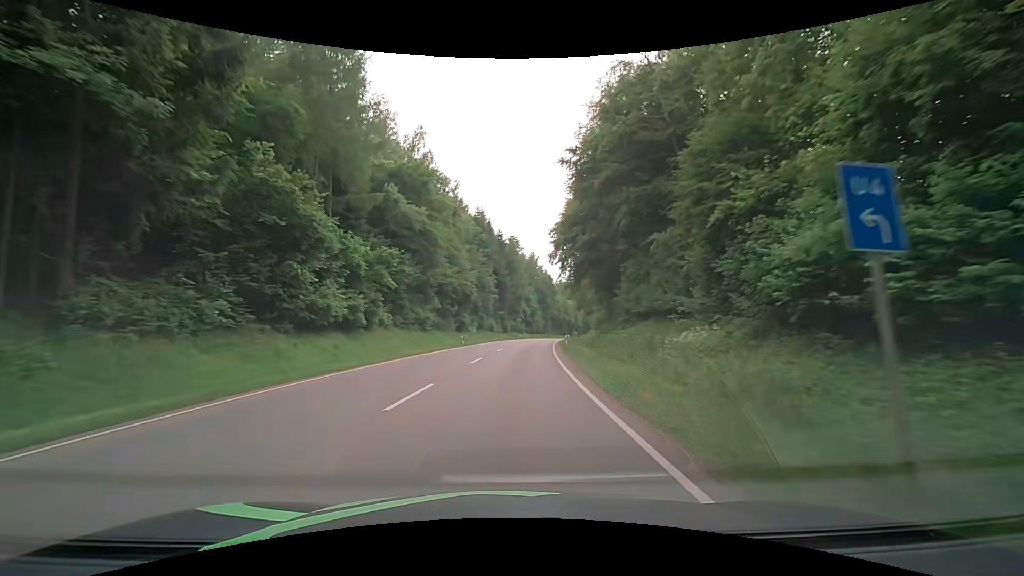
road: secondary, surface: asphalt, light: Day
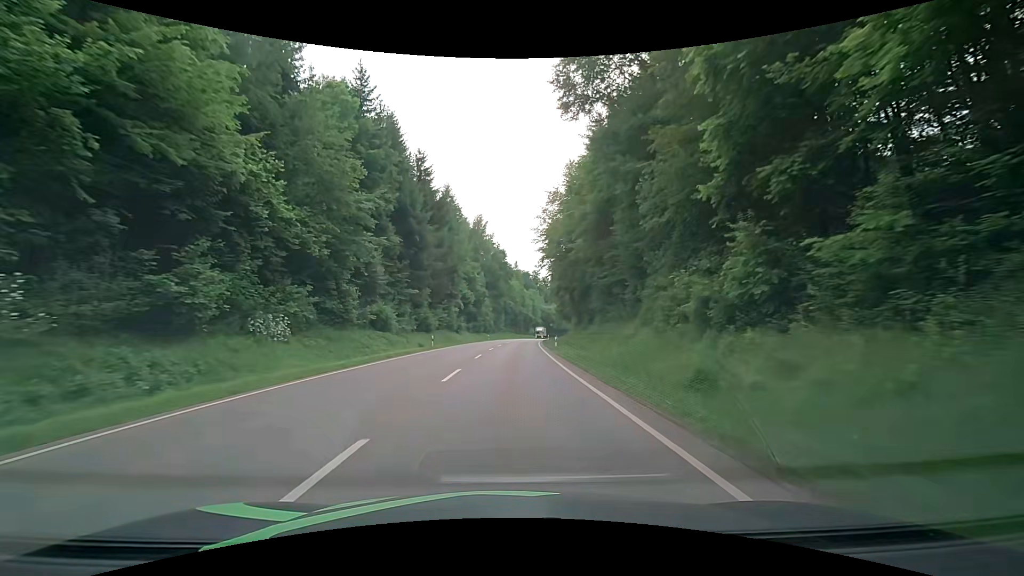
(+3.1, +53.6) m; +6°
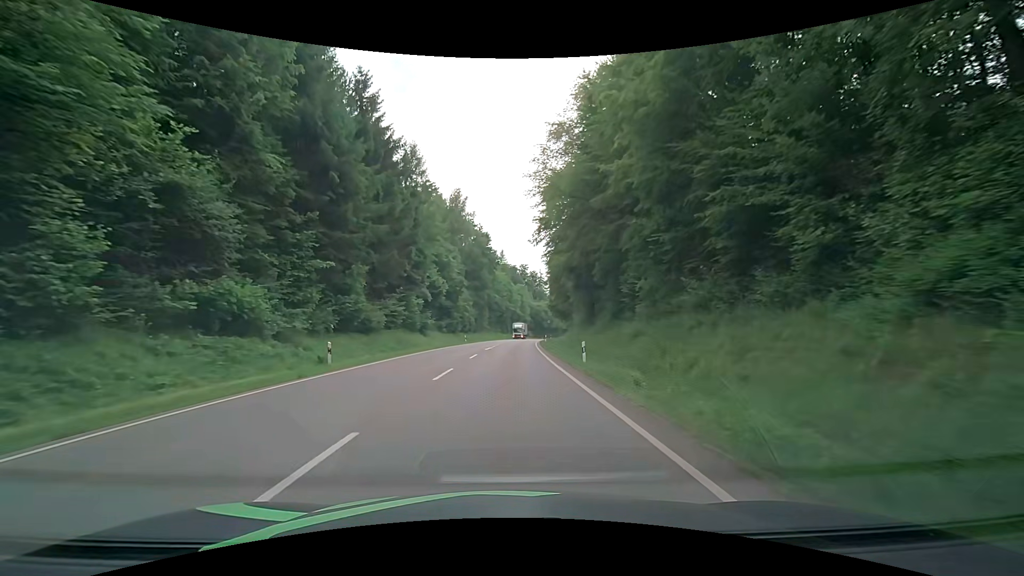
(+0.3, +21.6) m; +1°
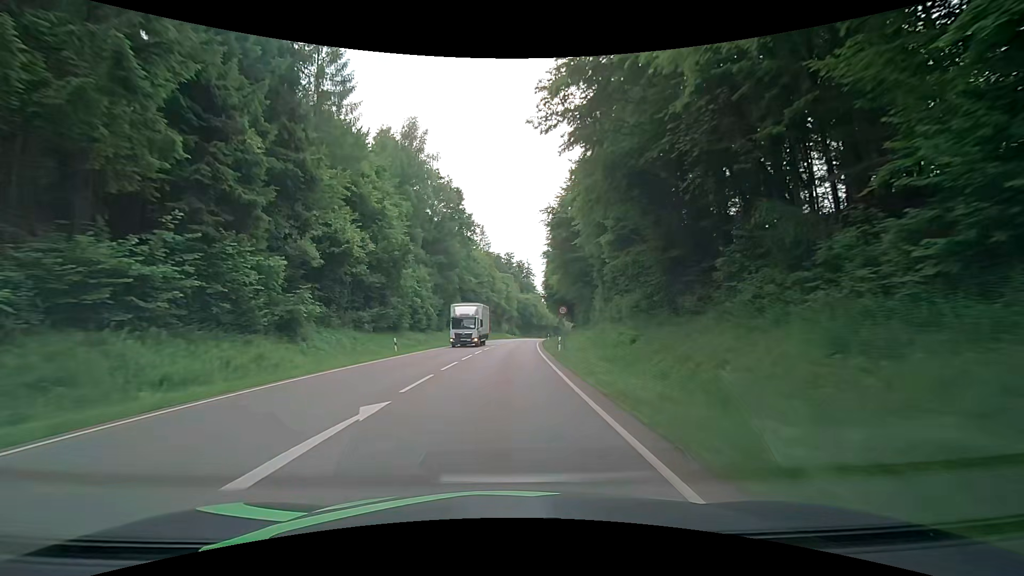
(+0.7, +32.5) m; +2°
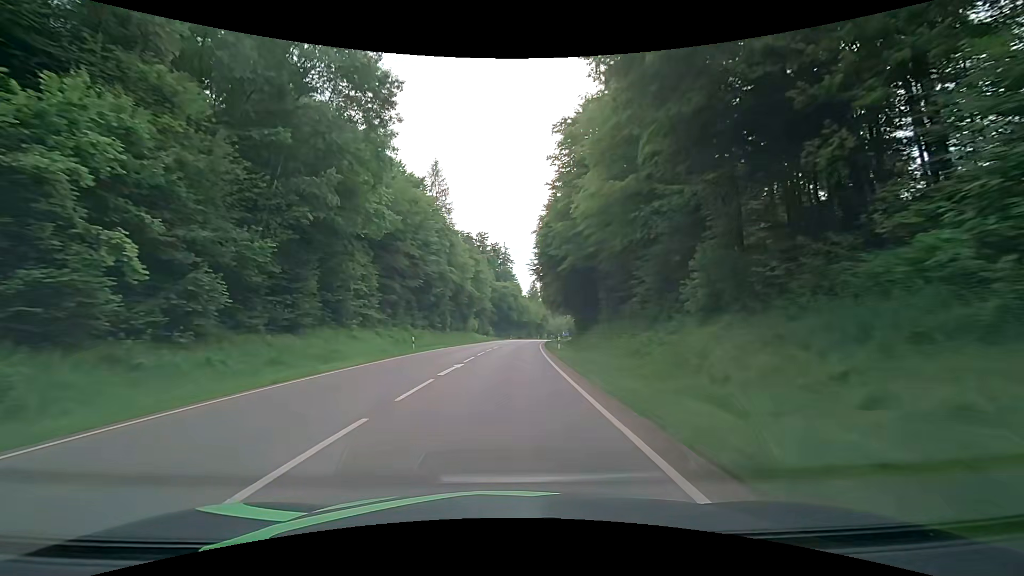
(+0.7, +43.3) m; +2°
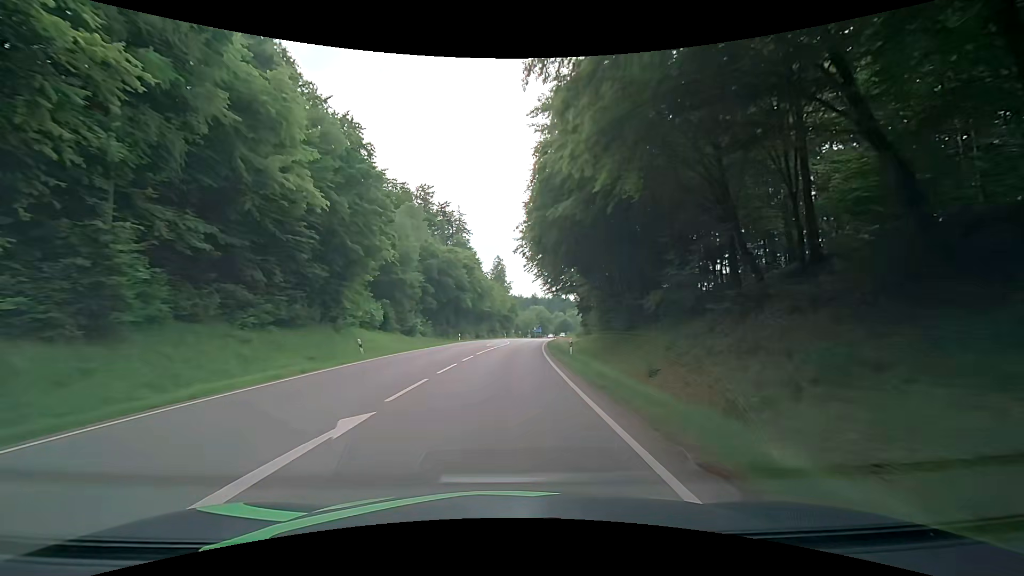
(+2.2, +54.0) m; +4°
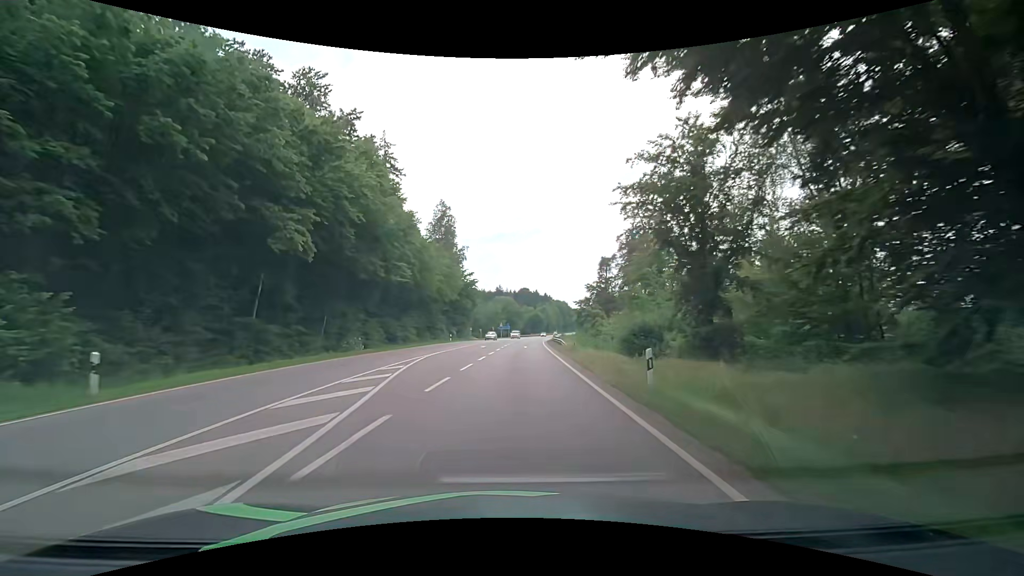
(+2.4, +54.0) m; +5°
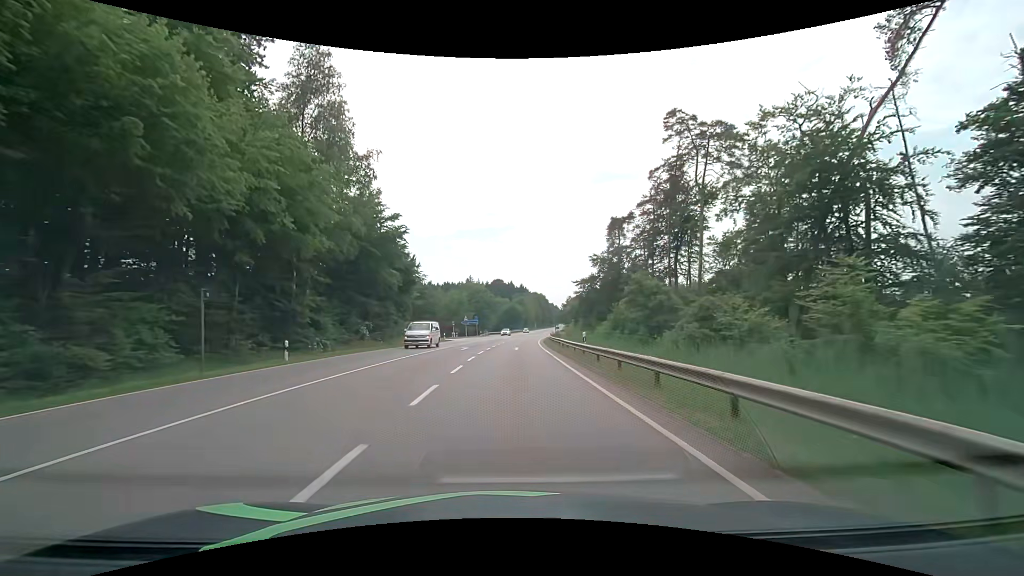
(+1.2, +43.3) m; +3°
(0, +10) (0, +20) (+1, +30) (+1, +40) (+1, +50) (+2, +60) (+3, +70) (+3, +80) (+4, +90) (+5, +100) m
